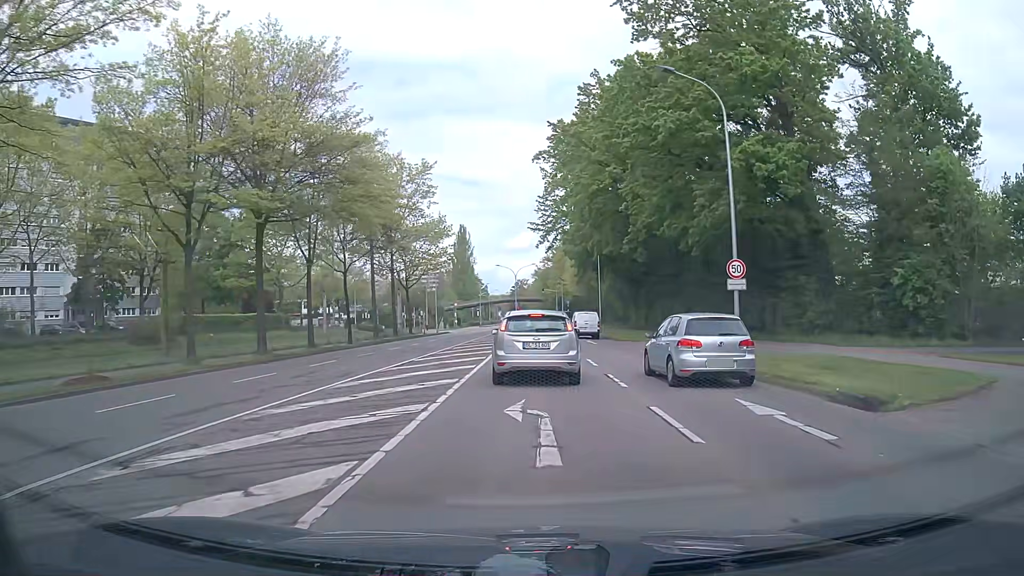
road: secondary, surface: asphalt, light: Day
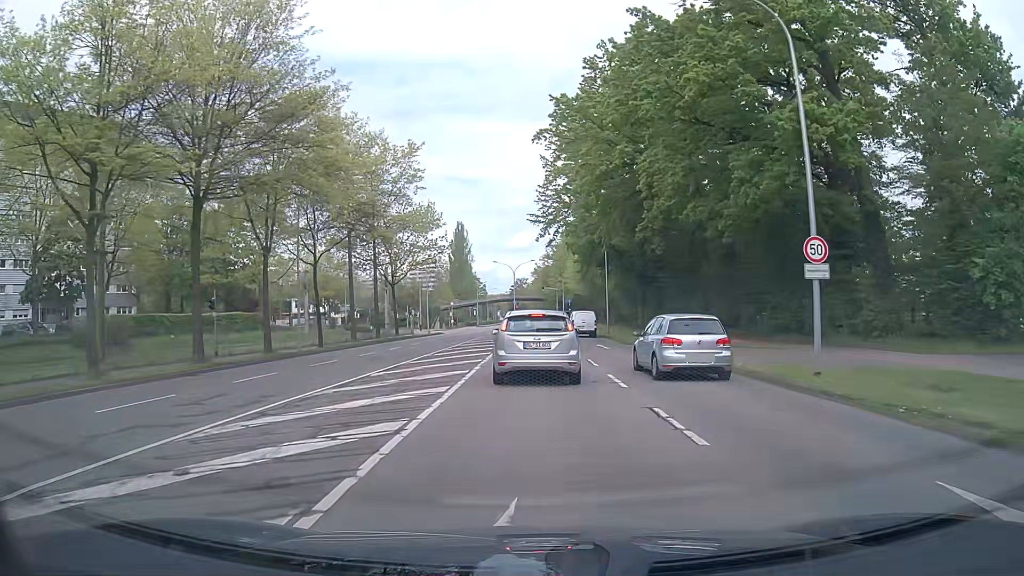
(0.0, +6.1) m; 0°
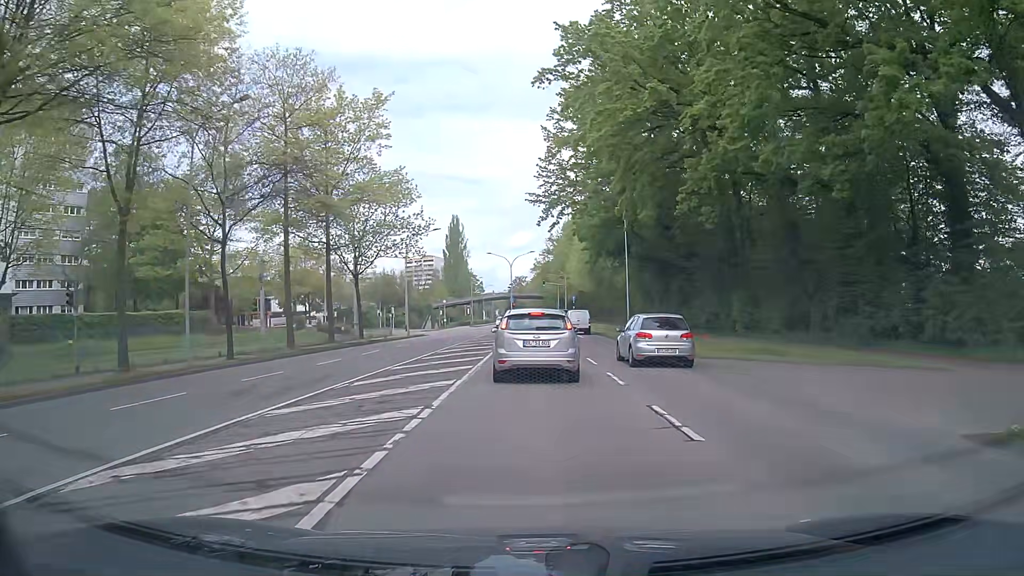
(0.0, +11.7) m; 0°
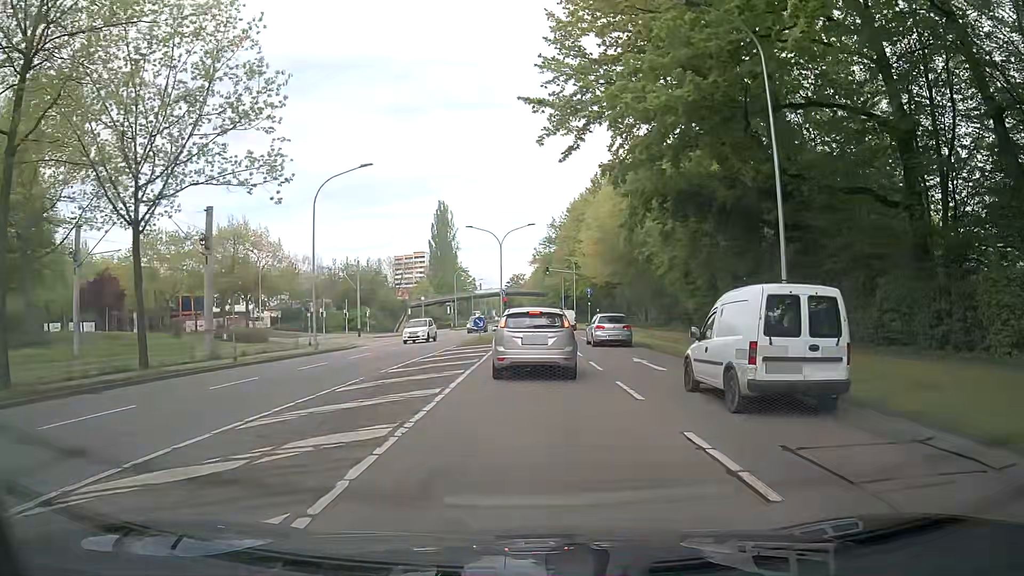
(0.0, +26.4) m; +1°
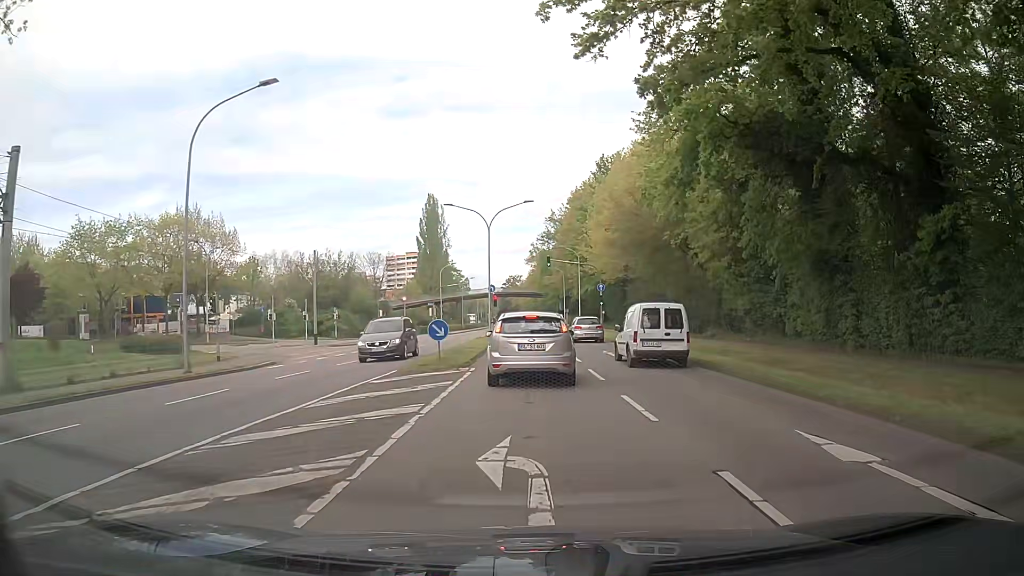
(-0.2, +13.8) m; 0°
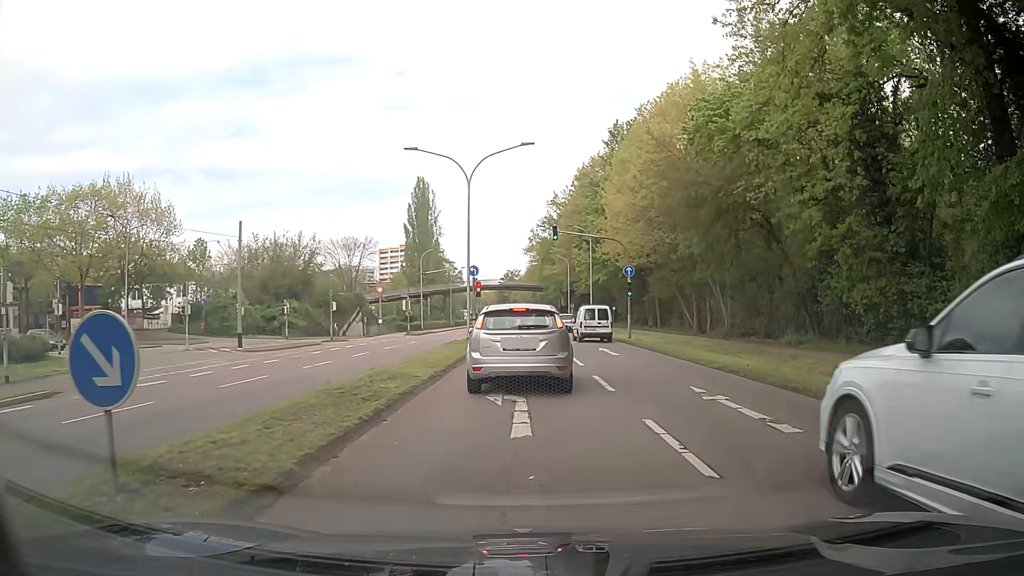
(-0.1, +15.3) m; -1°
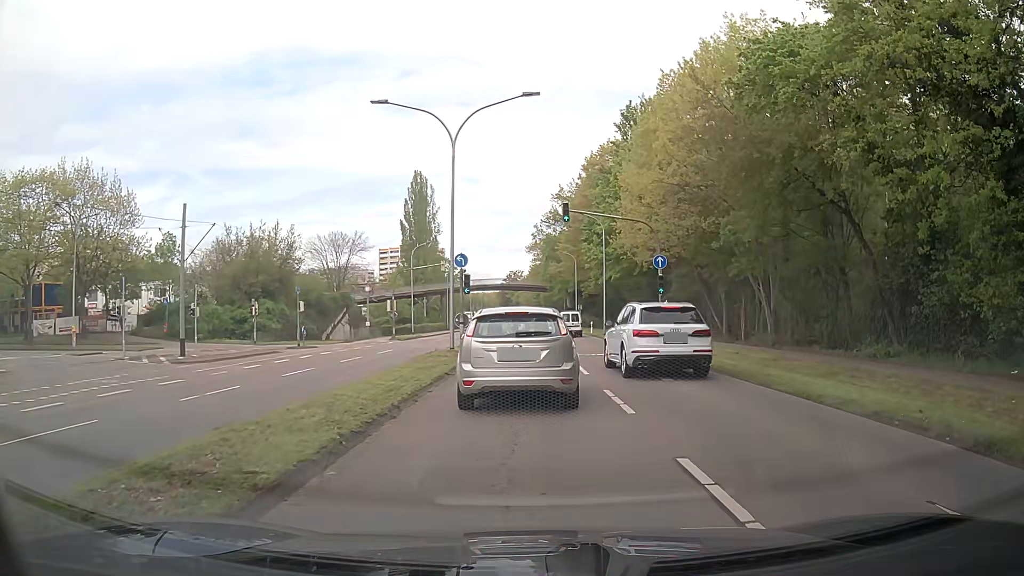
(0.0, +7.9) m; 0°
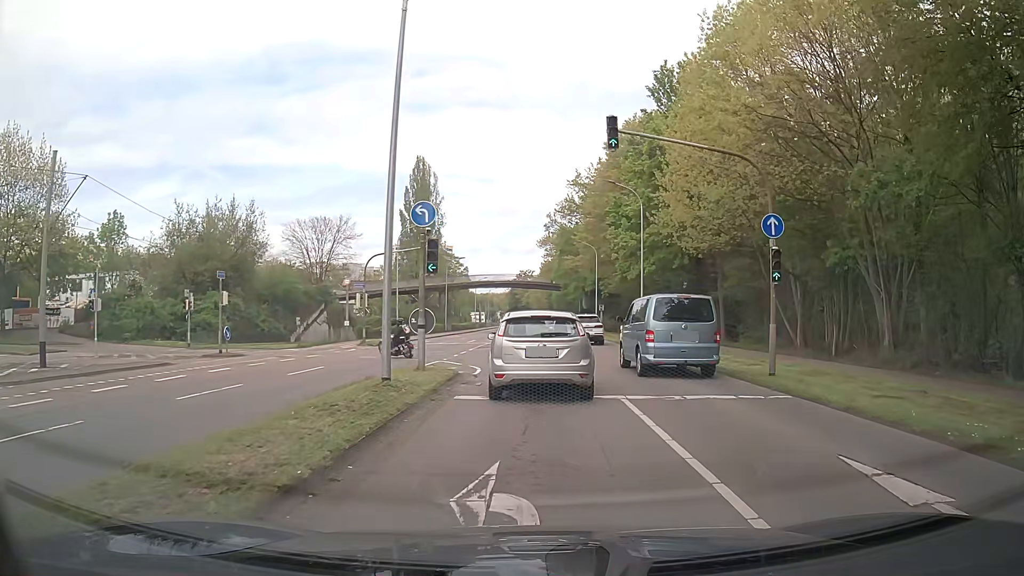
(0.0, +13.0) m; -1°
(0, +10) (0, +20) (-4, +29) (-13, +34) (-23, +35) (-33, +34) (-43, +34) (-53, +34) (-63, +34) (-73, +34) m
